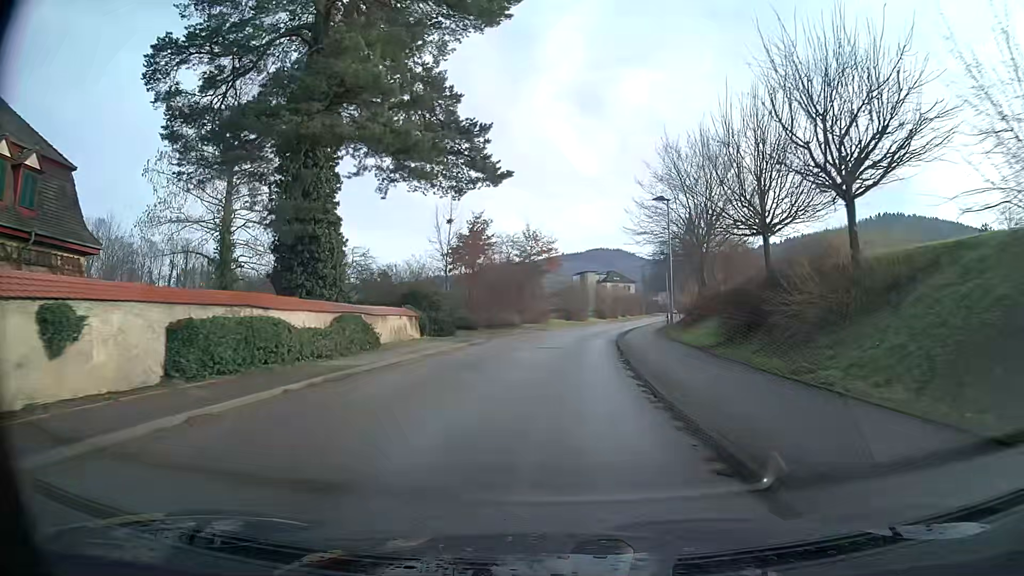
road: secondary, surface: asphalt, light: Day
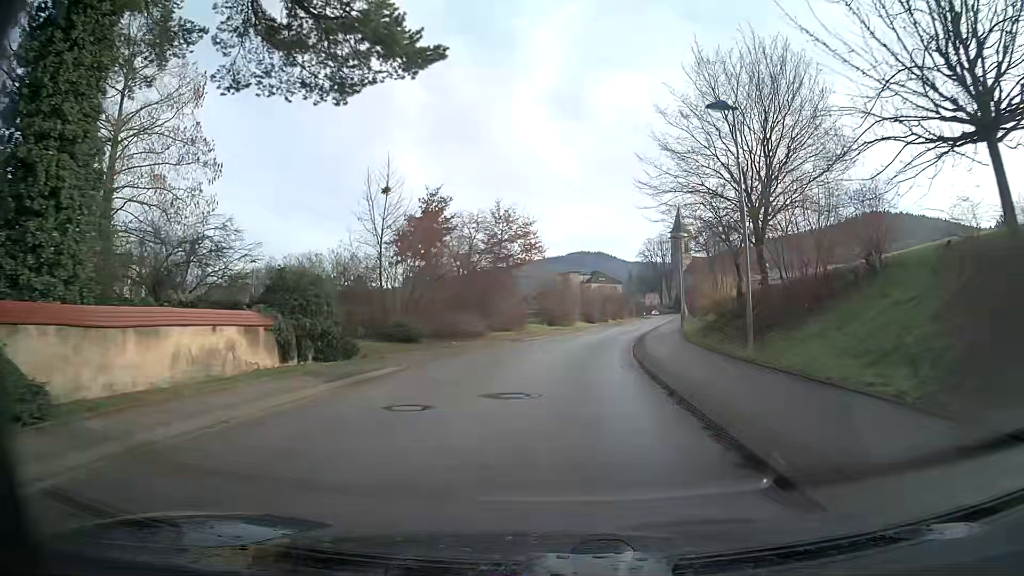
(+0.2, +14.6) m; +2°
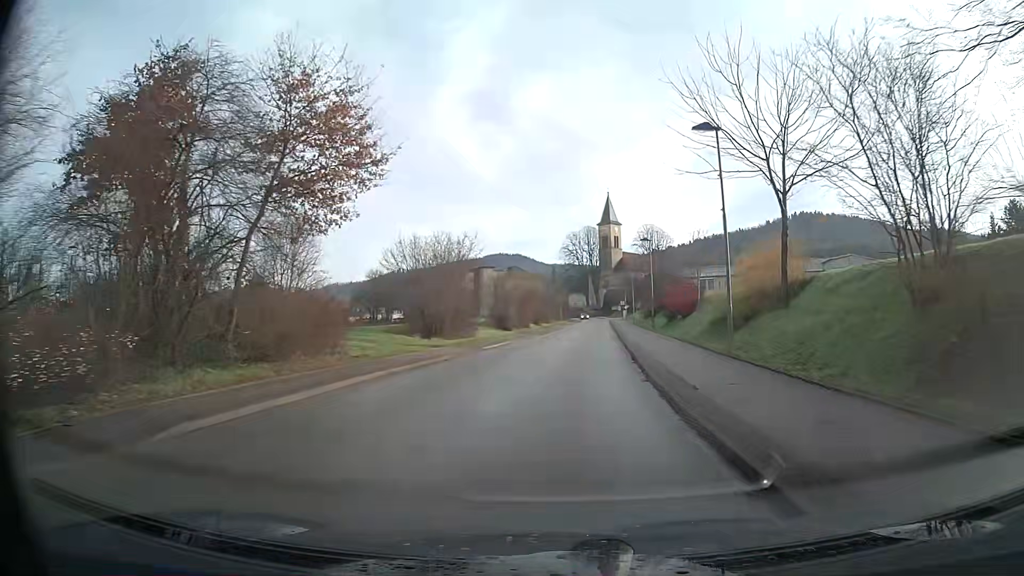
(+1.5, +28.5) m; +6°
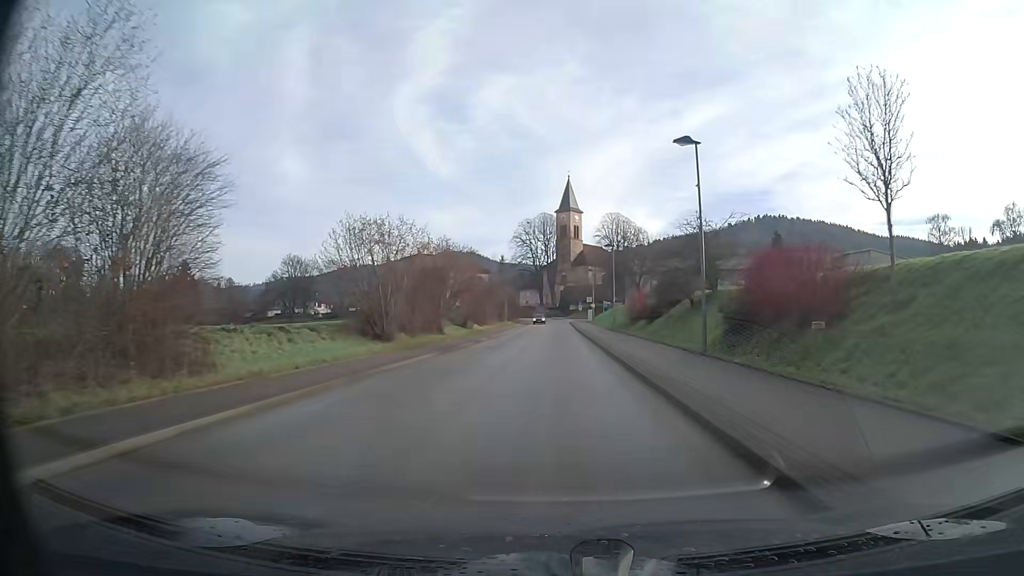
(+1.1, +27.9) m; +4°
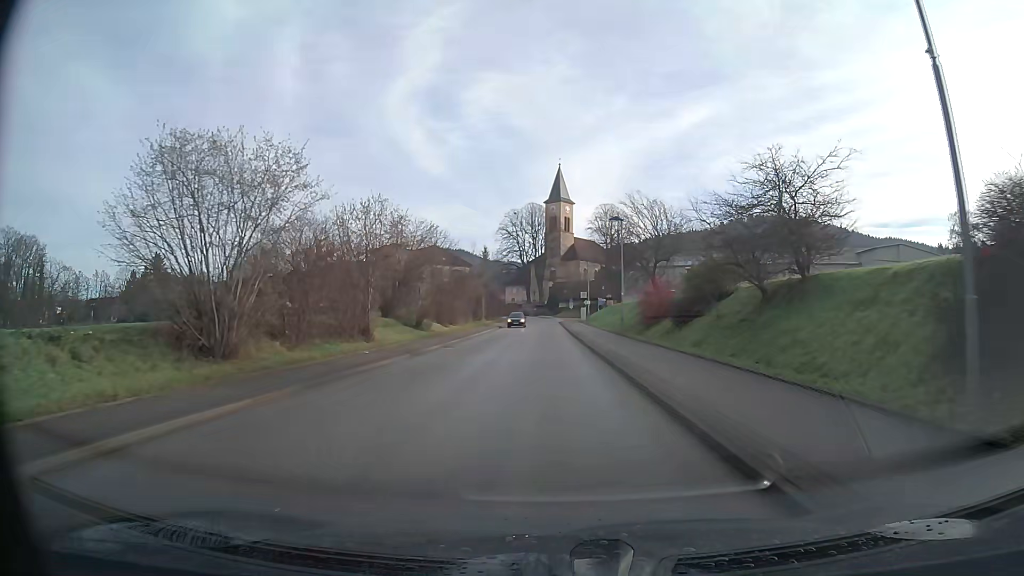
(+0.1, +13.7) m; +1°
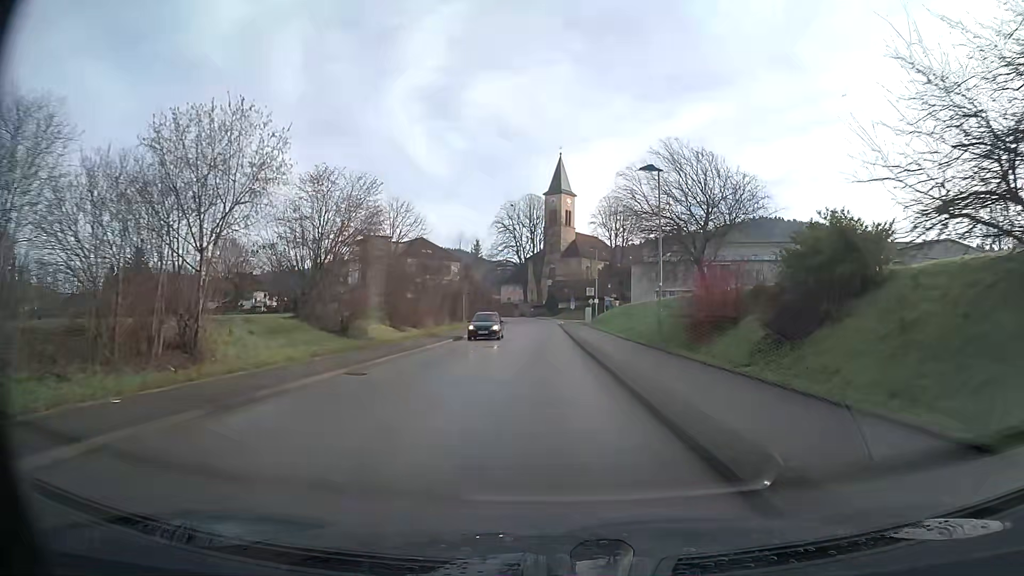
(0.0, +13.6) m; 0°
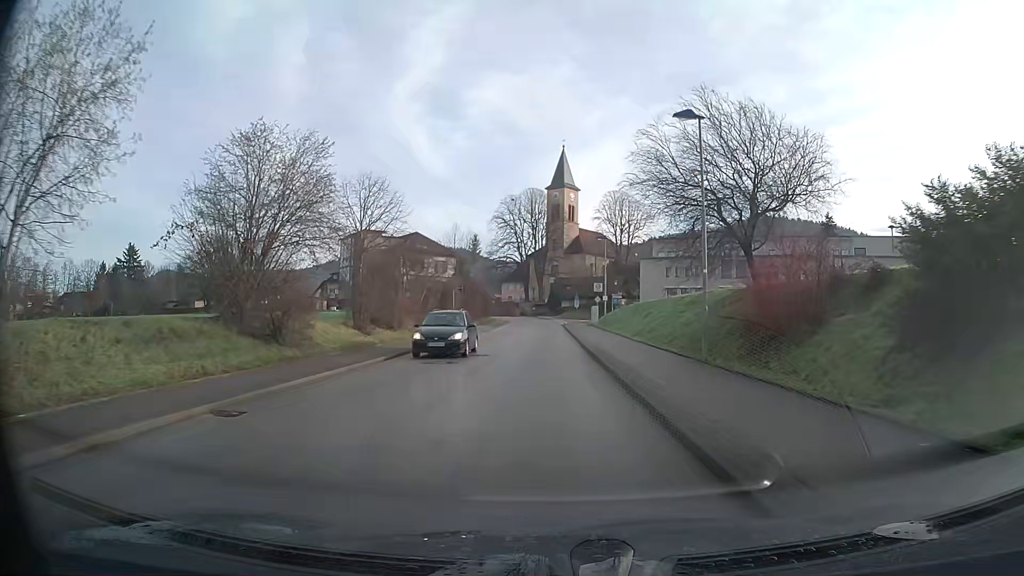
(0.0, +6.7) m; 0°
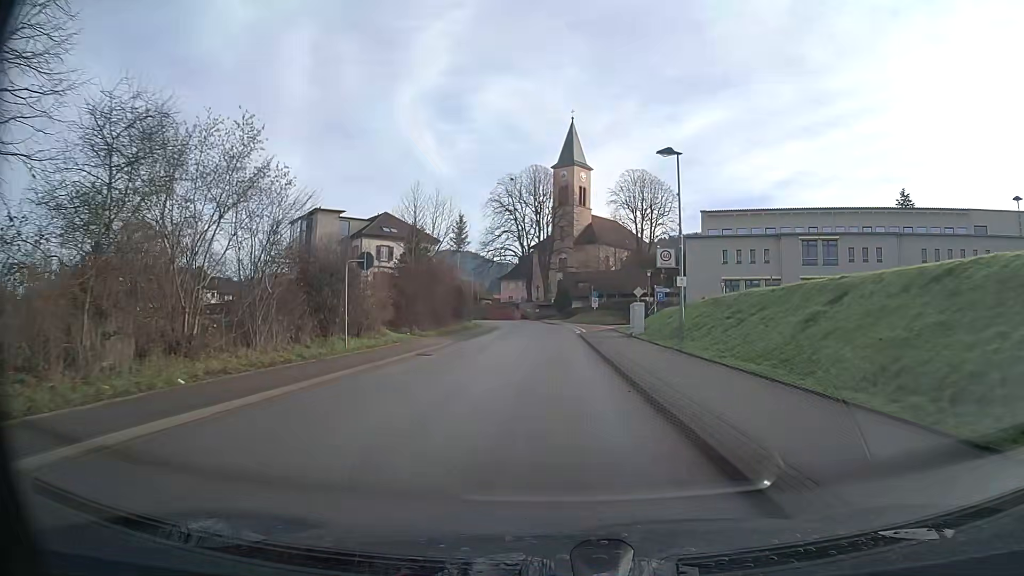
(-0.2, +25.7) m; 0°
